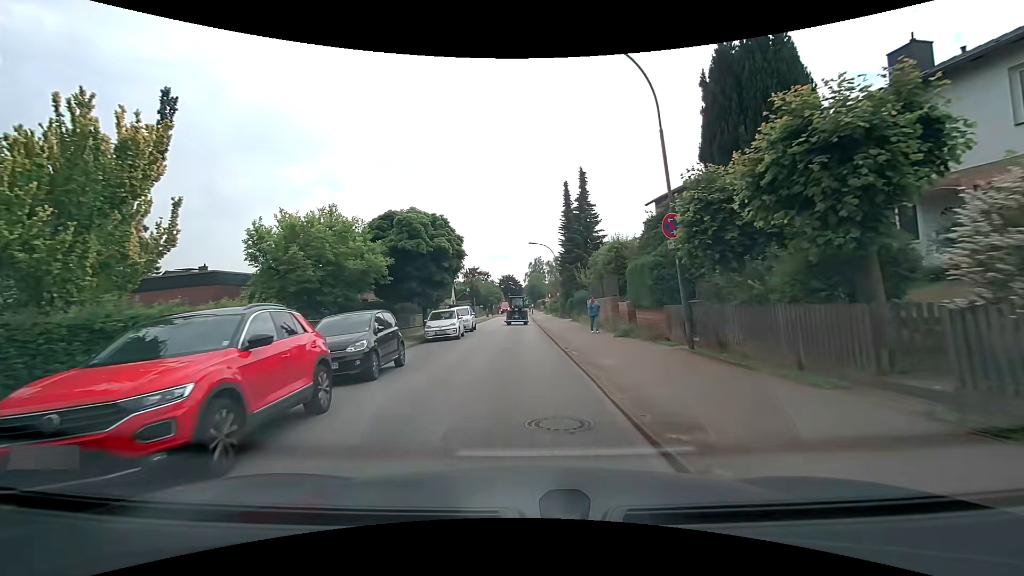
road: residential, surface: asphalt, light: Day
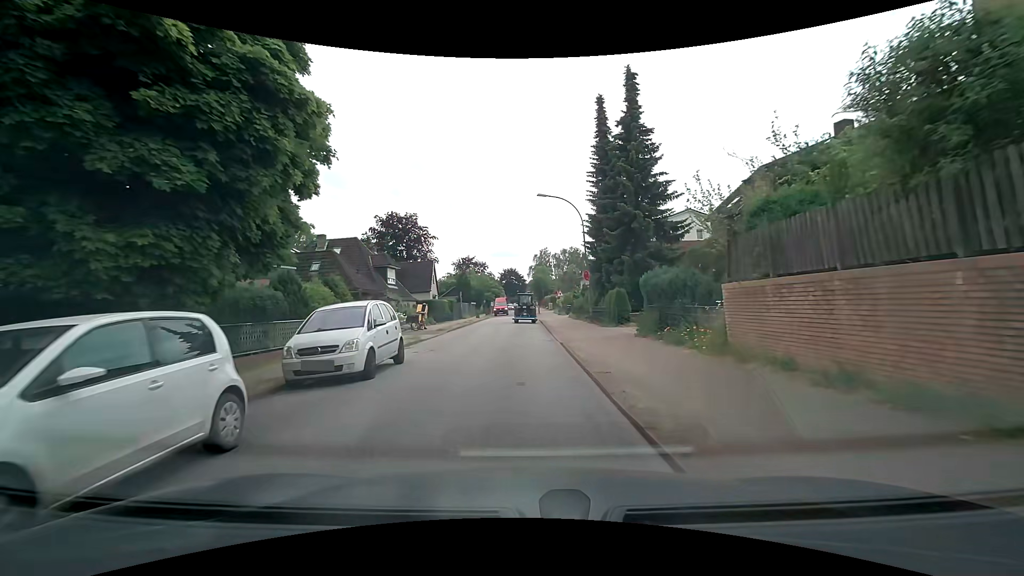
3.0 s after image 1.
(0.0, +20.9) m; +1°
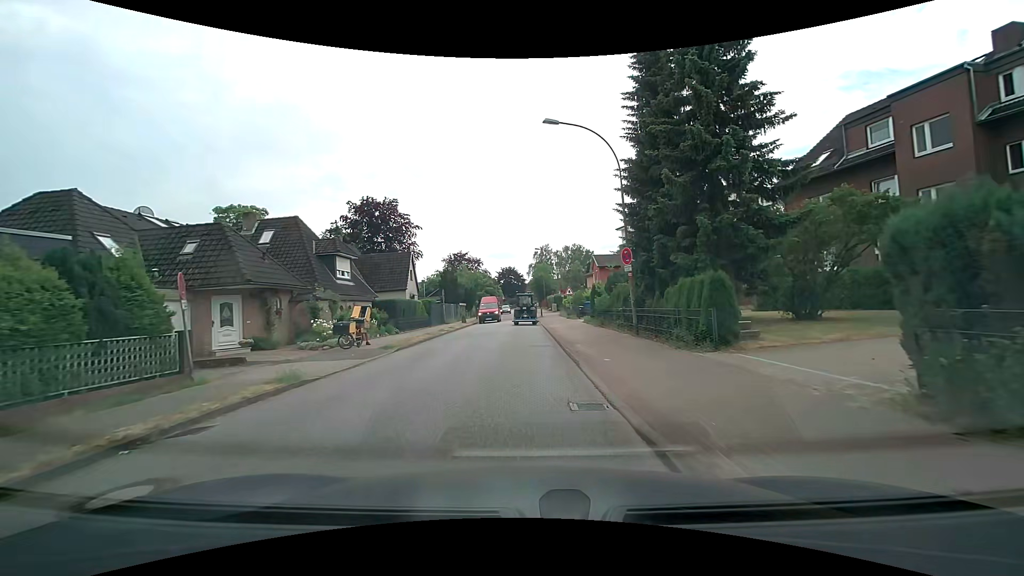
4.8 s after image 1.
(-0.1, +12.0) m; -1°
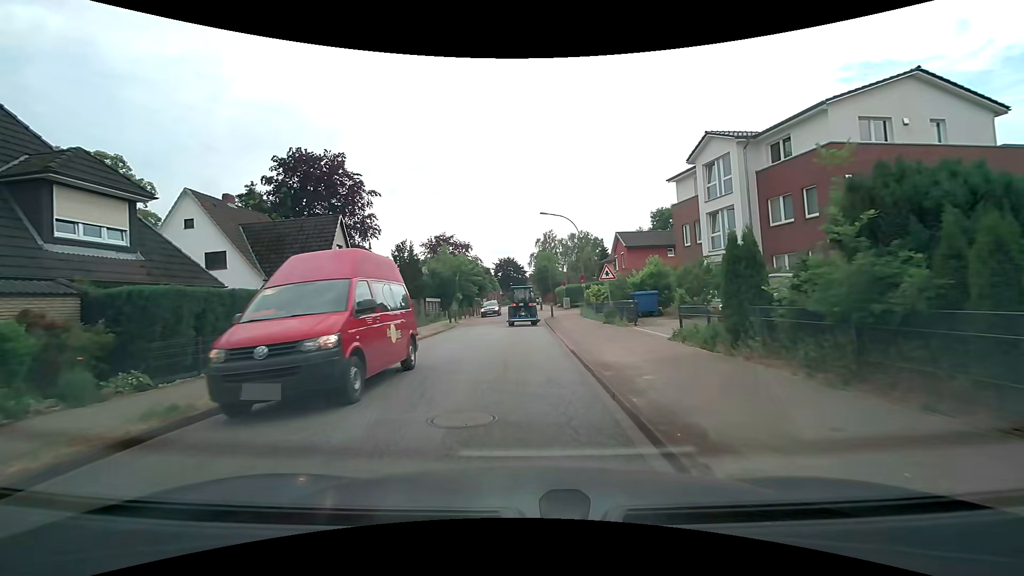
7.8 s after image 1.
(+0.1, +19.8) m; 0°
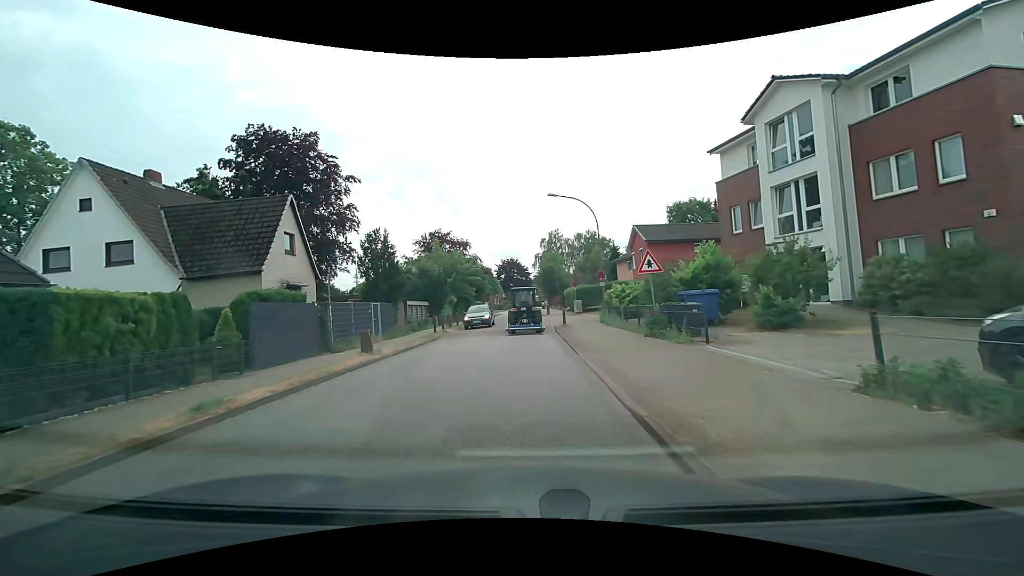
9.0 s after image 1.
(0.0, +7.3) m; 0°
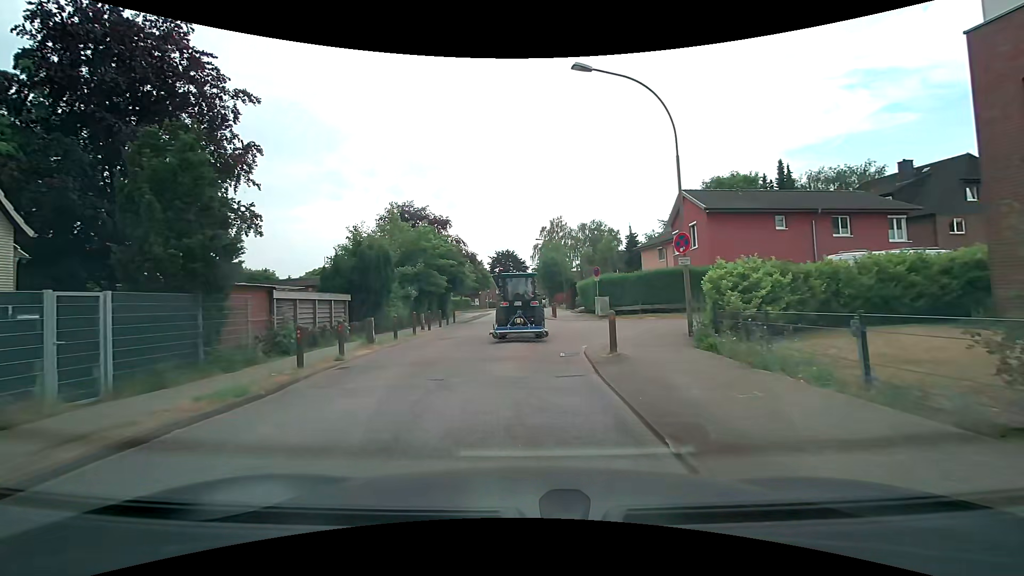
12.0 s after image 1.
(0.0, +15.7) m; 0°
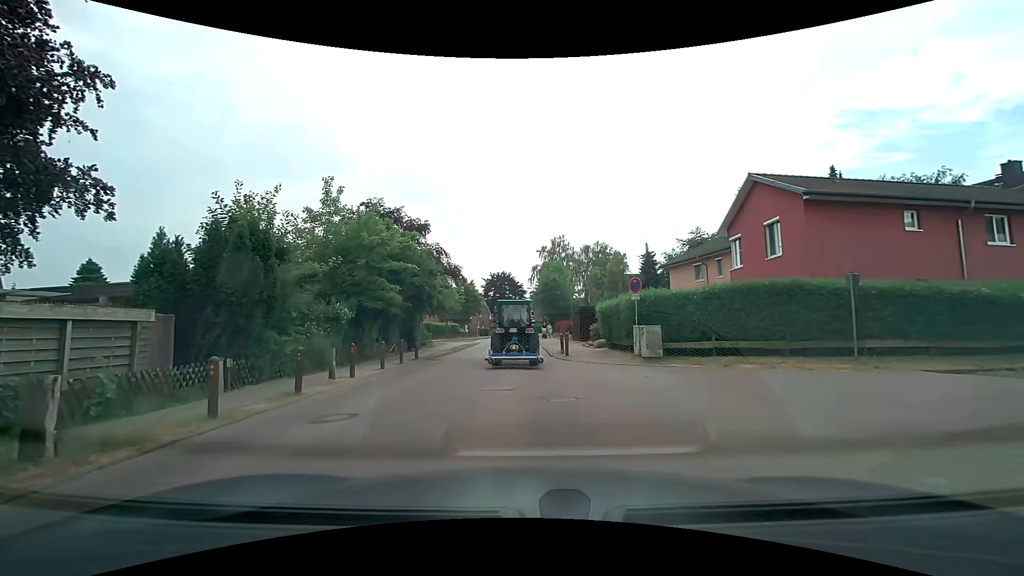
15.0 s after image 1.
(0.0, +11.0) m; -1°
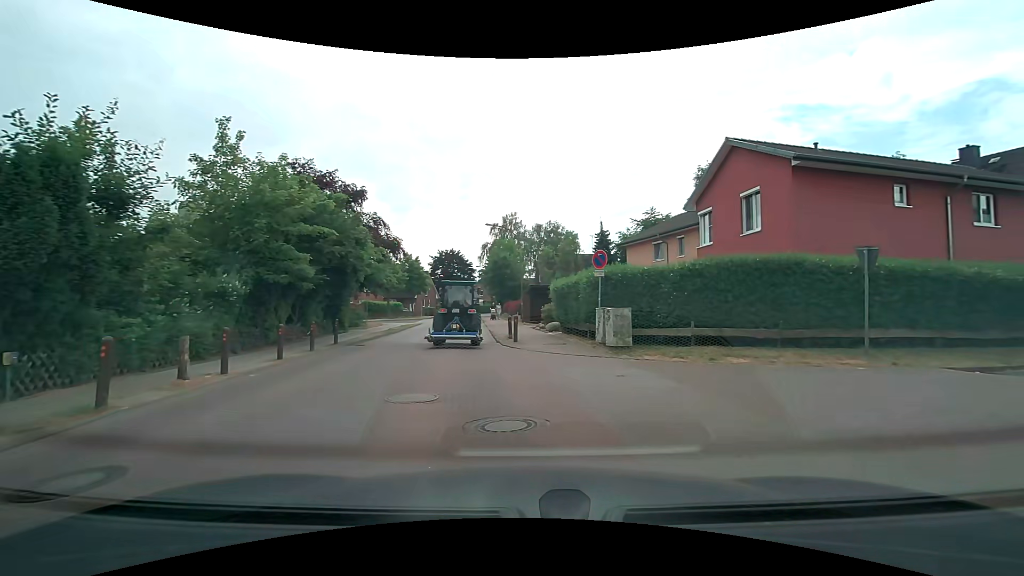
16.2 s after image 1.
(+0.1, +3.5) m; +6°
